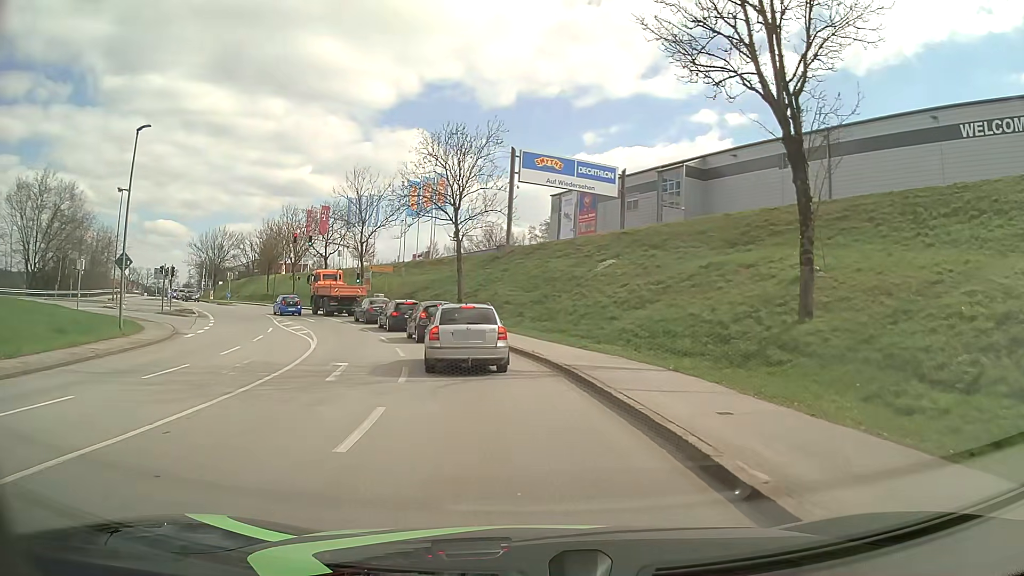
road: tertiary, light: Day
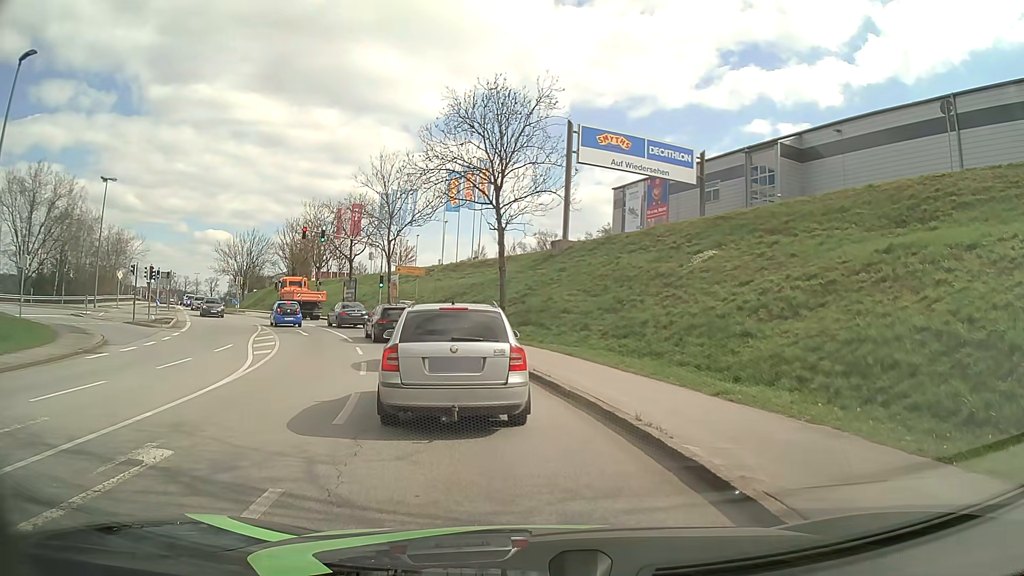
(-0.3, +10.0) m; -4°
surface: asphalt
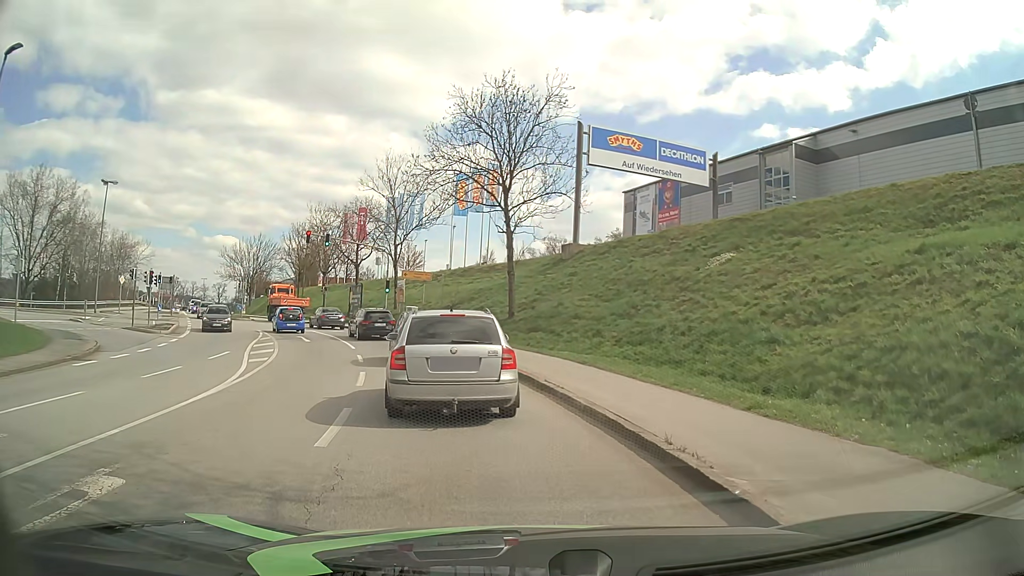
(0.0, +1.1) m; 0°
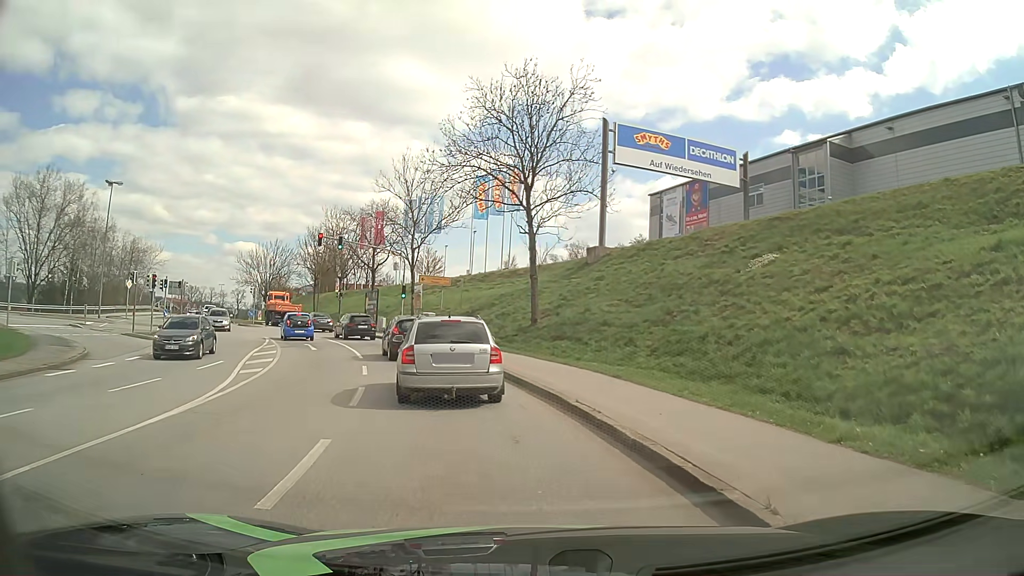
(-0.1, +2.5) m; -2°
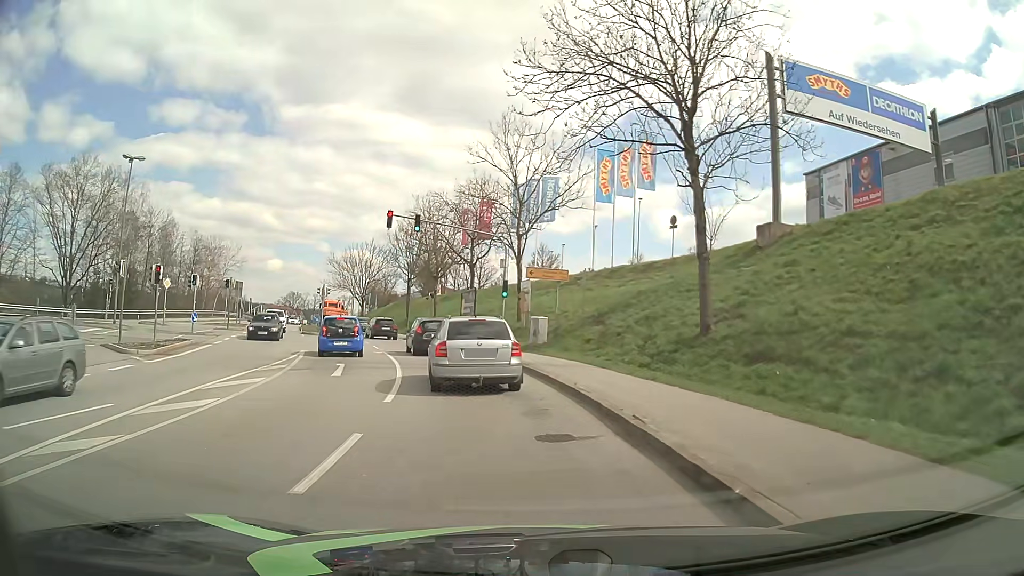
(-1.2, +12.3) m; -10°
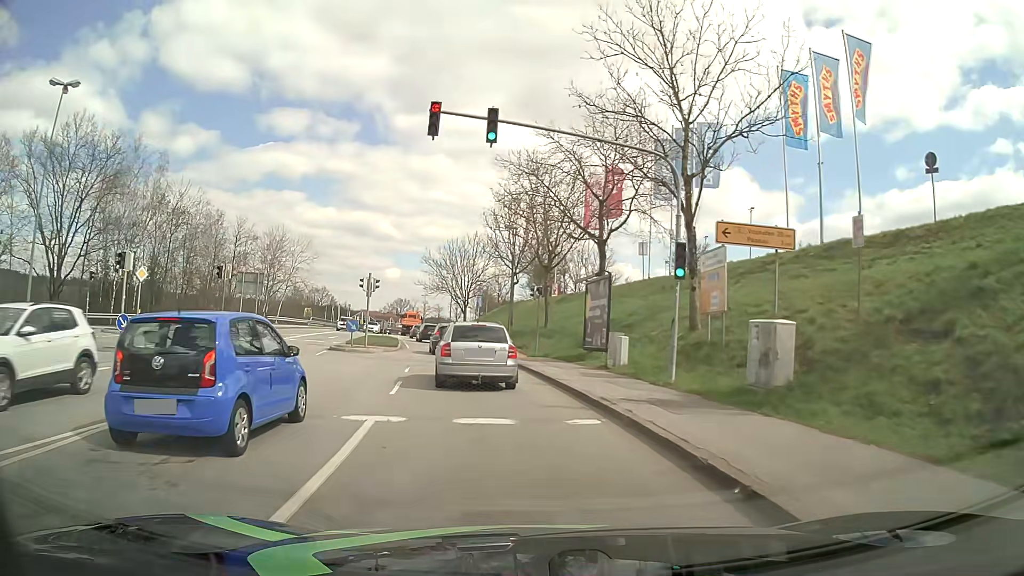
(-1.7, +17.8) m; -10°
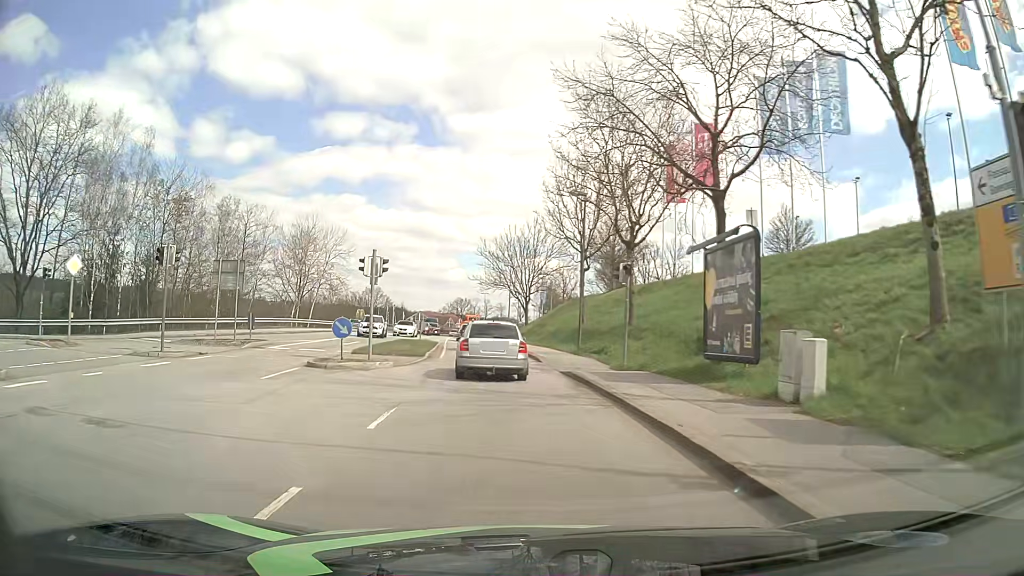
(-0.5, +10.7) m; -5°
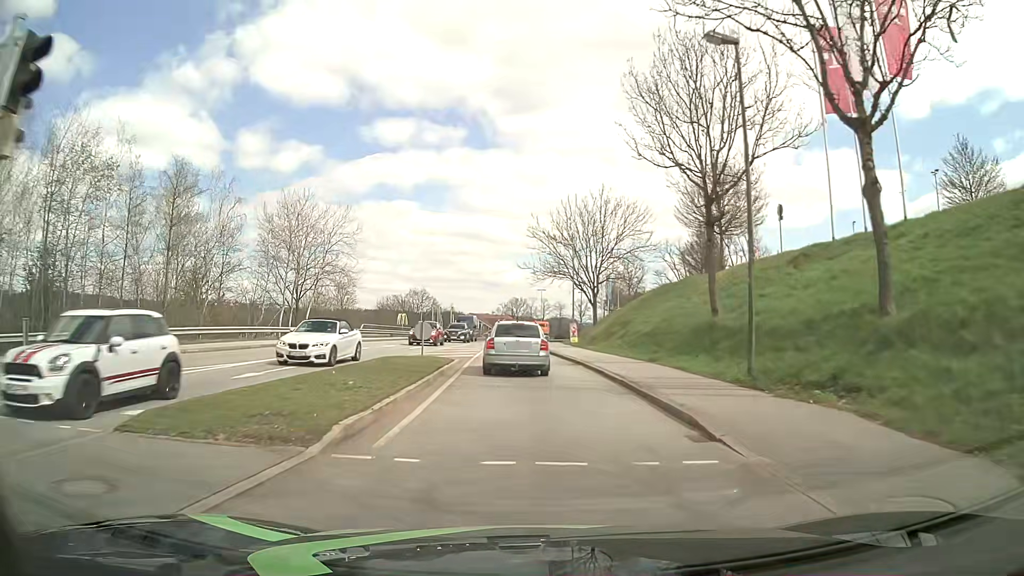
(-1.3, +18.5) m; -6°
